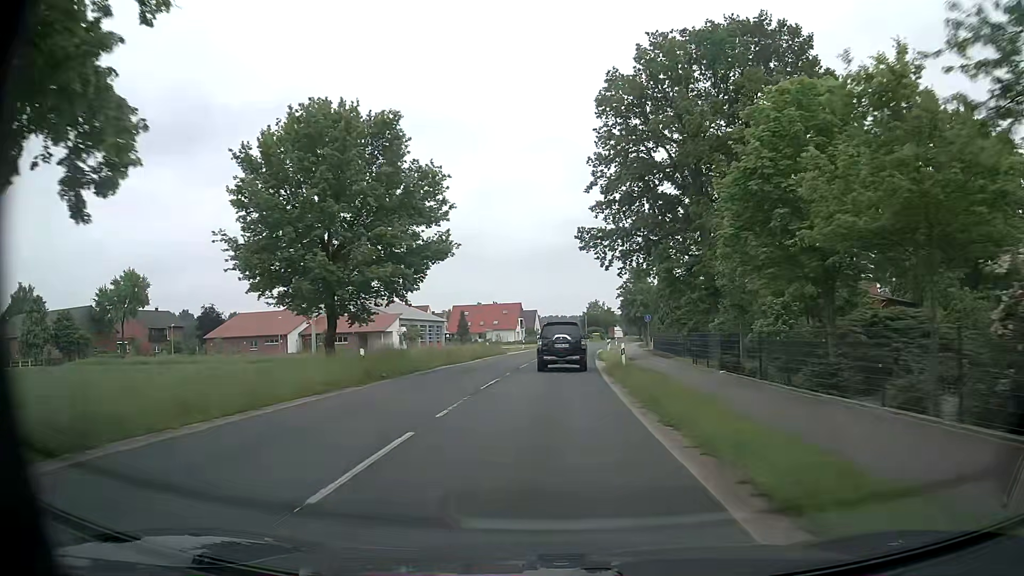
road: secondary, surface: asphalt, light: Day
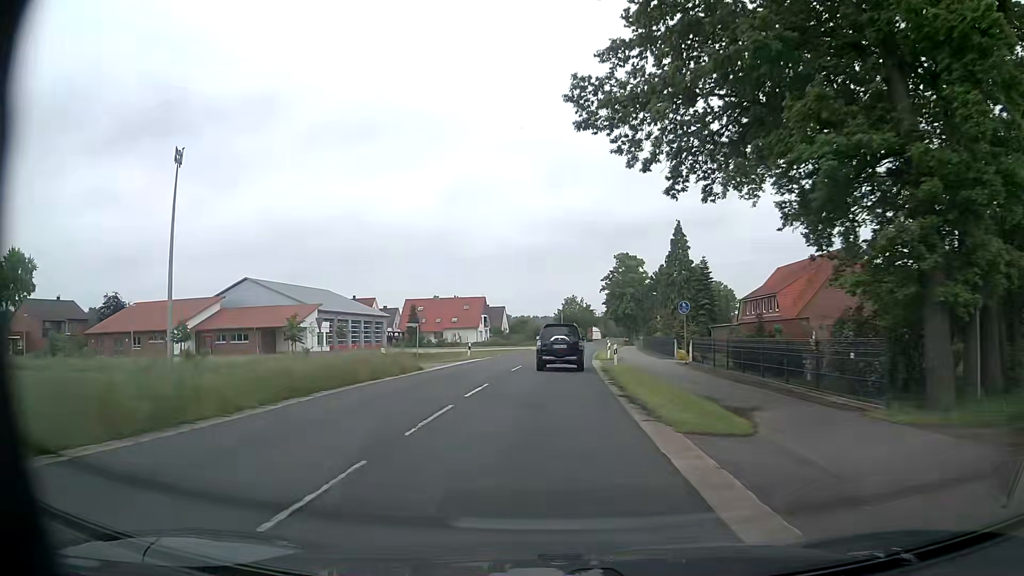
(+0.8, +26.2) m; +3°
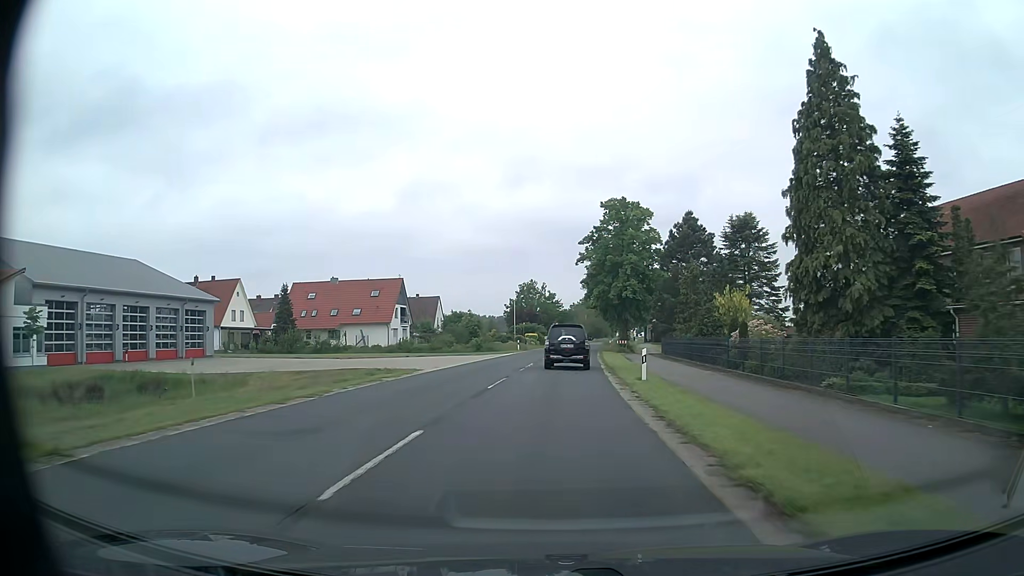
(+1.1, +45.6) m; +3°
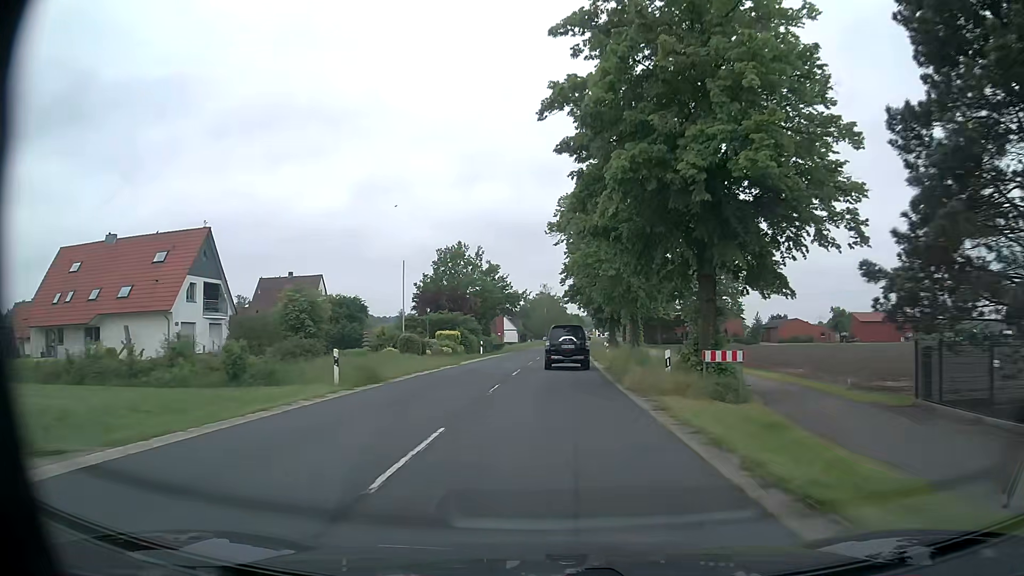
(+1.5, +47.8) m; +4°
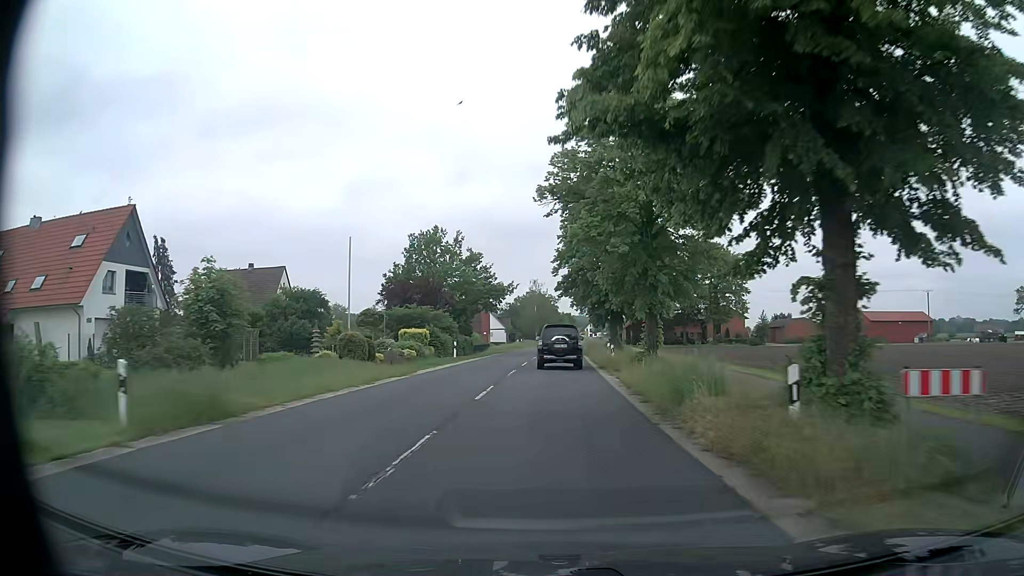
(+0.1, +9.8) m; +1°
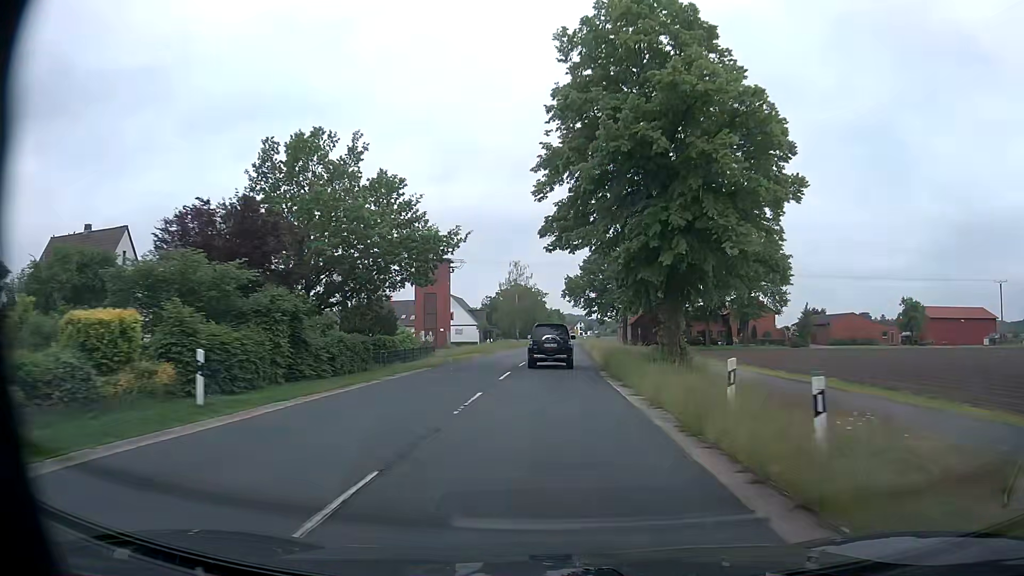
(+0.4, +29.7) m; +1°
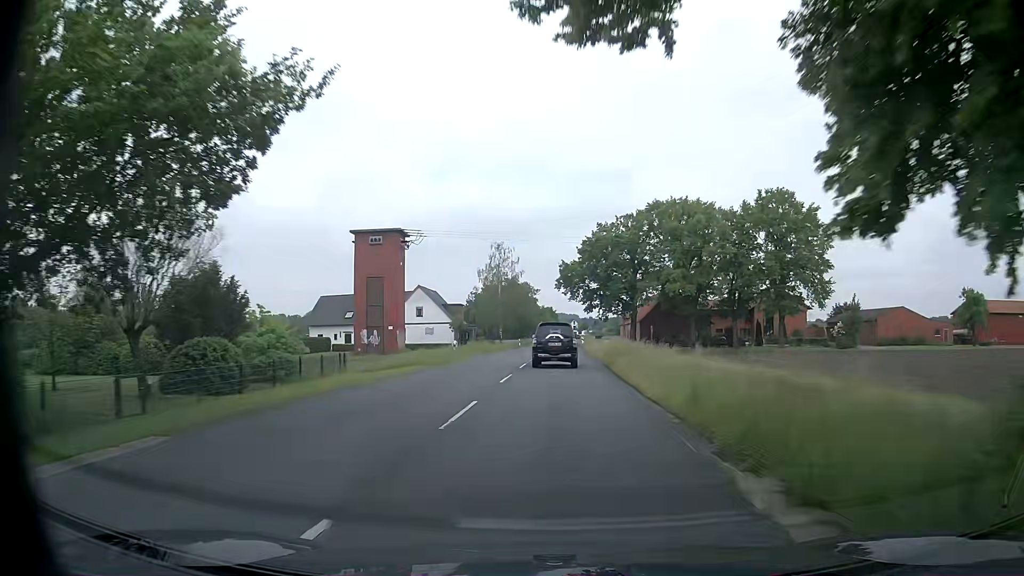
(+0.1, +20.0) m; +1°
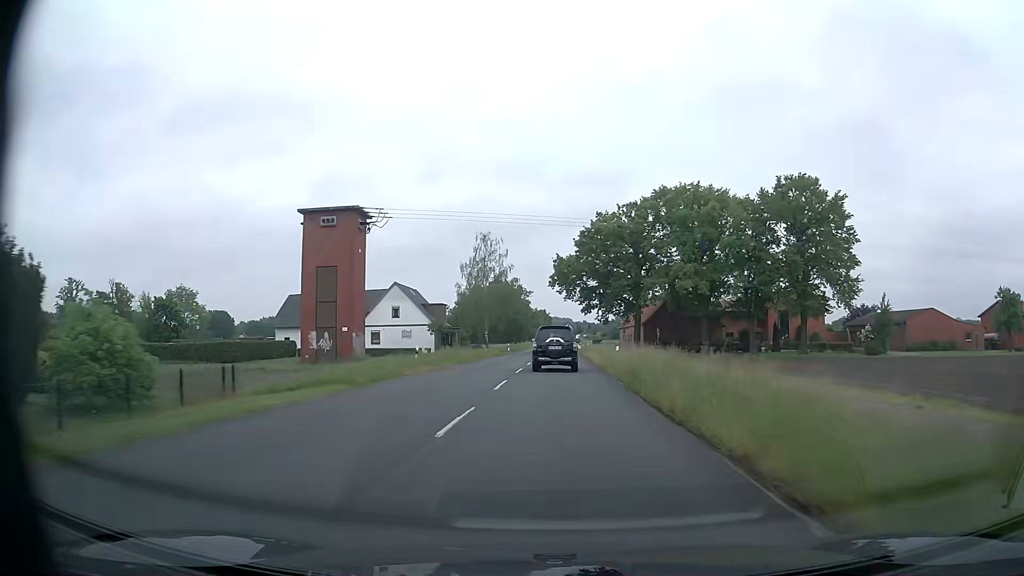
(0.0, +10.1) m; 0°
(0, +10) (0, +20) (0, +30) (+1, +40) (+1, +50) (+1, +60) (+1, +70) (+1, +80) (+2, +90) (+2, +100) m
